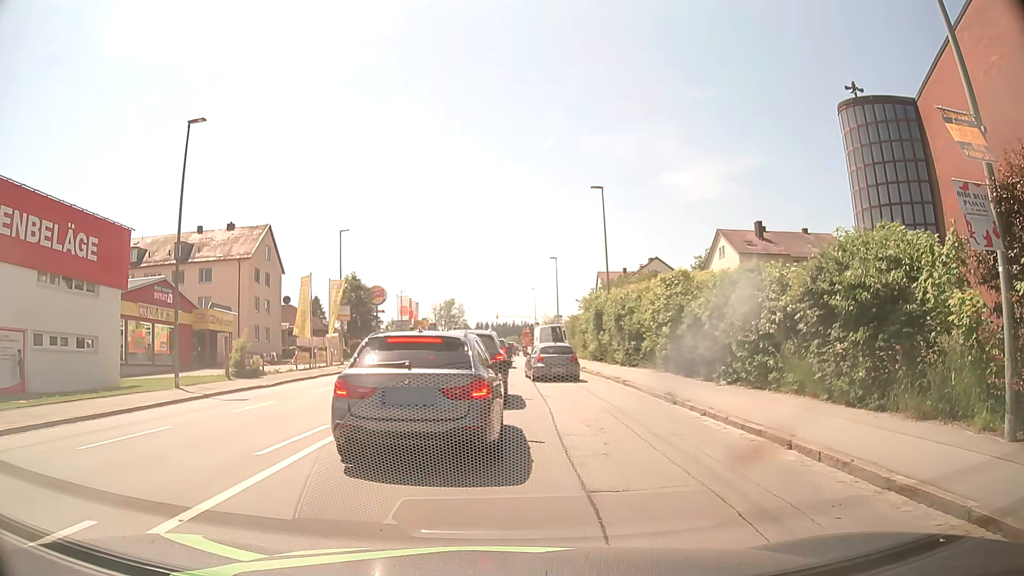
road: tertiary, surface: asphalt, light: Day
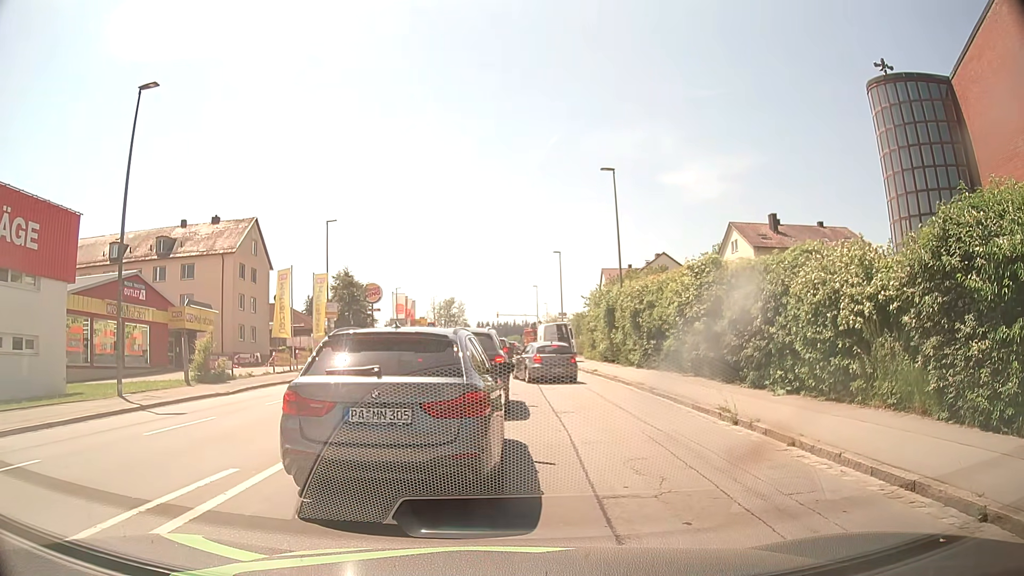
(0.0, +4.0) m; -1°
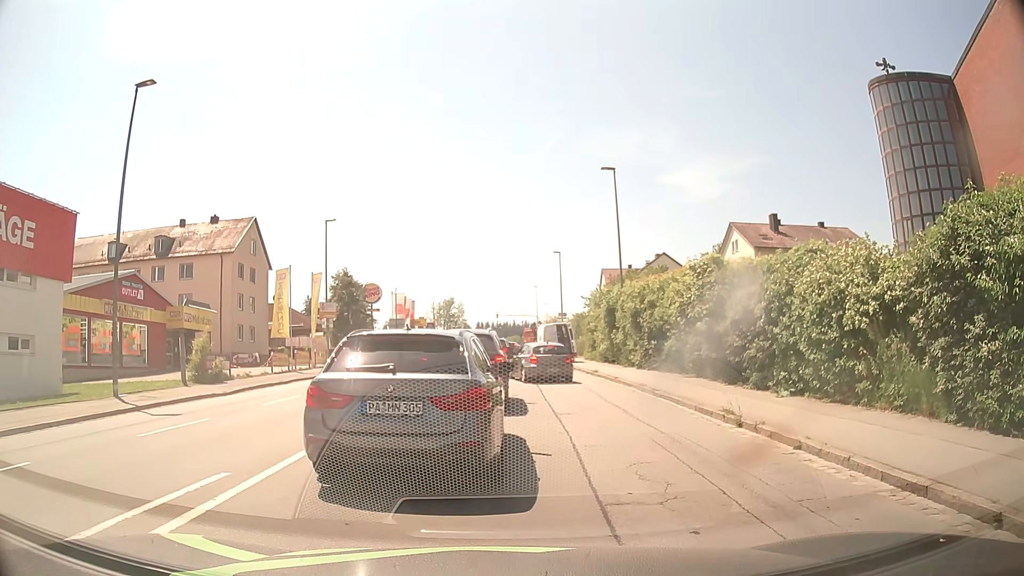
(0.0, +0.3) m; 0°
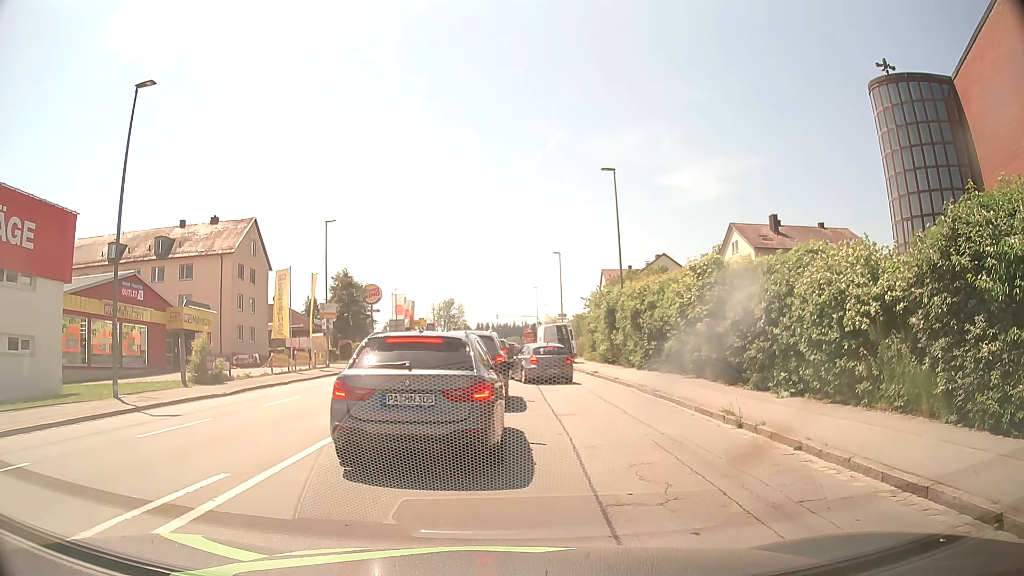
(0.0, 0.0) m; 0°
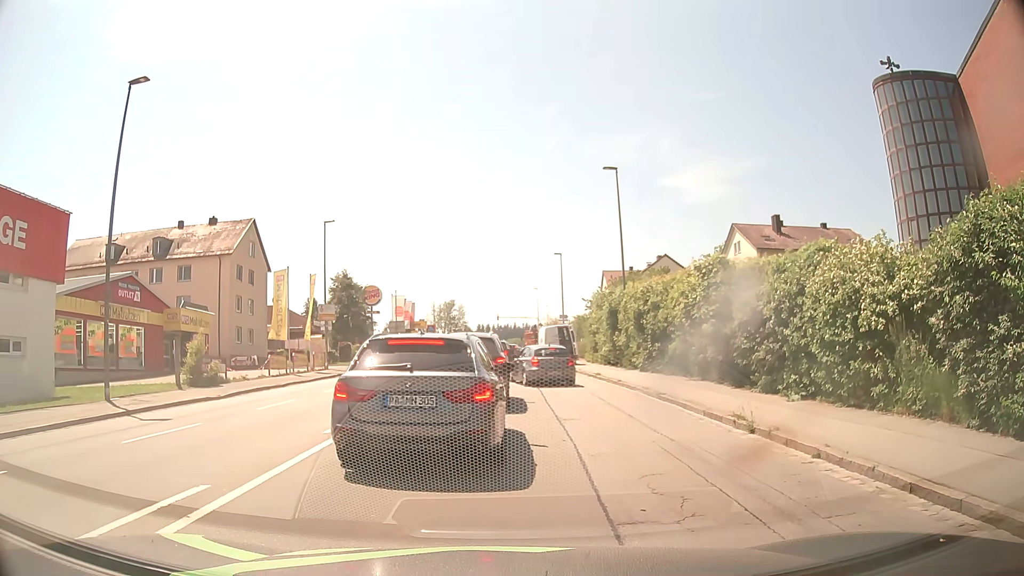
(0.0, +0.6) m; 0°
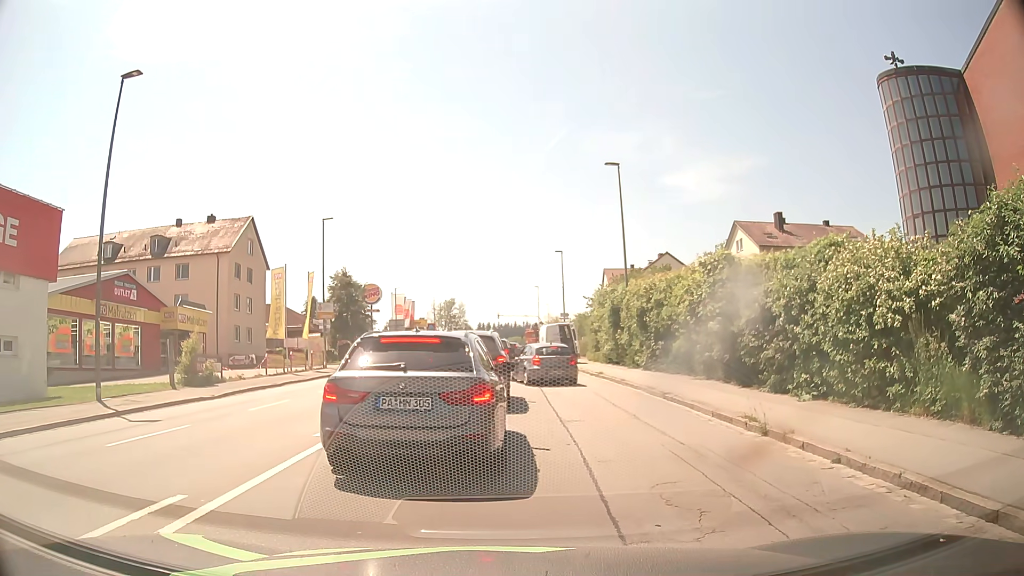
(0.0, +0.5) m; 0°
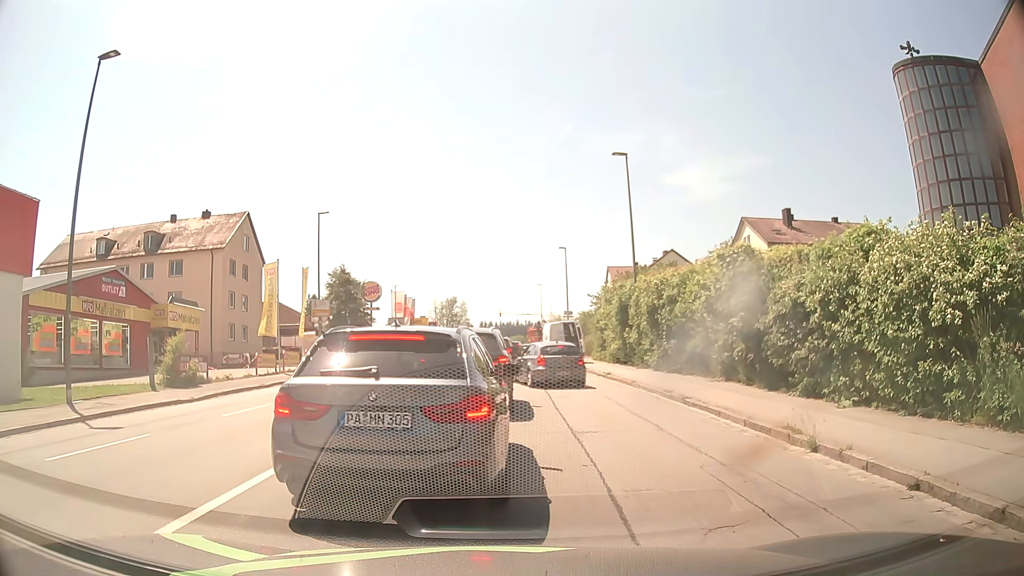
(0.0, +1.6) m; 0°
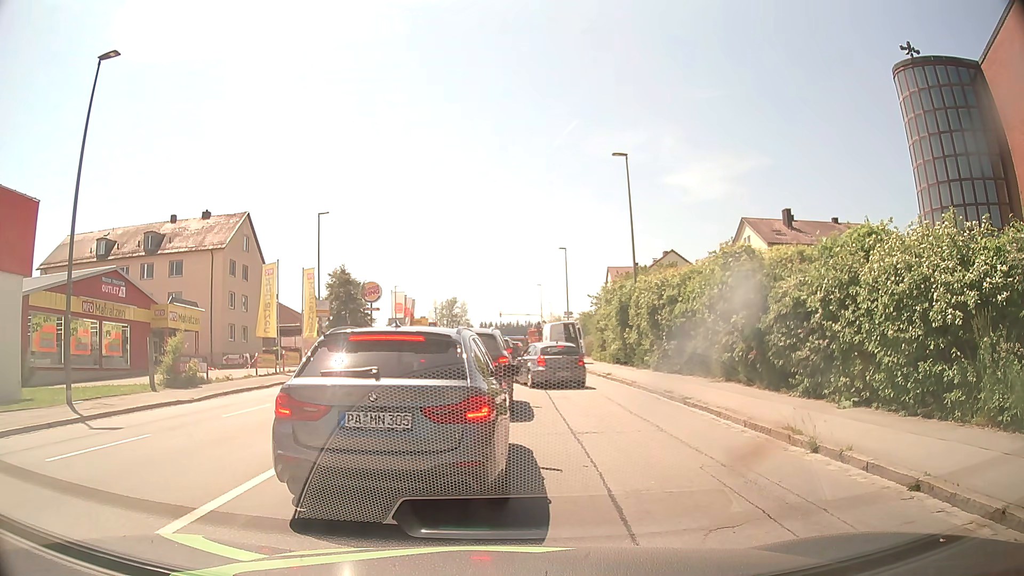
(0.0, +0.1) m; 0°
